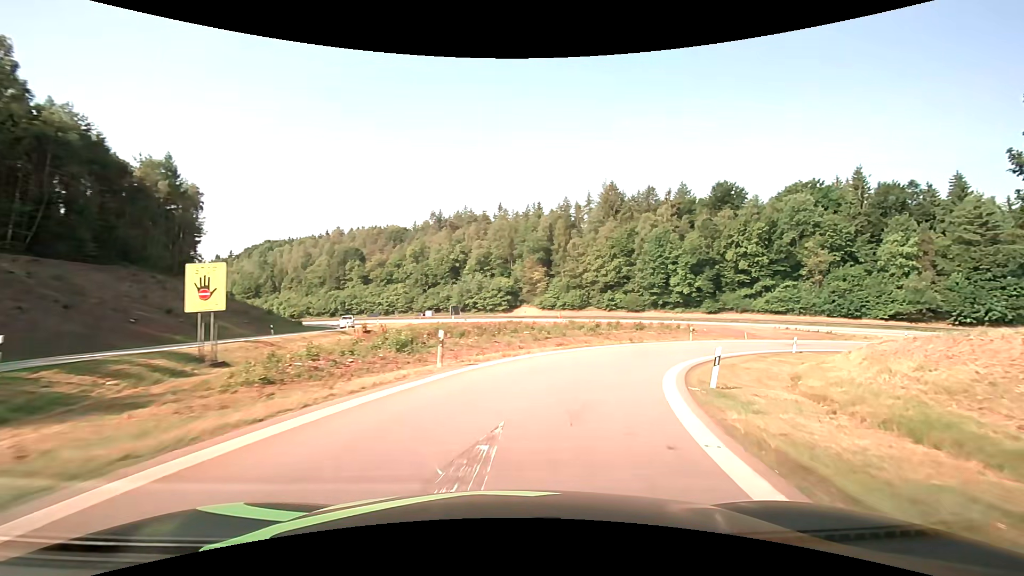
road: motorway_link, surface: asphalt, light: Day
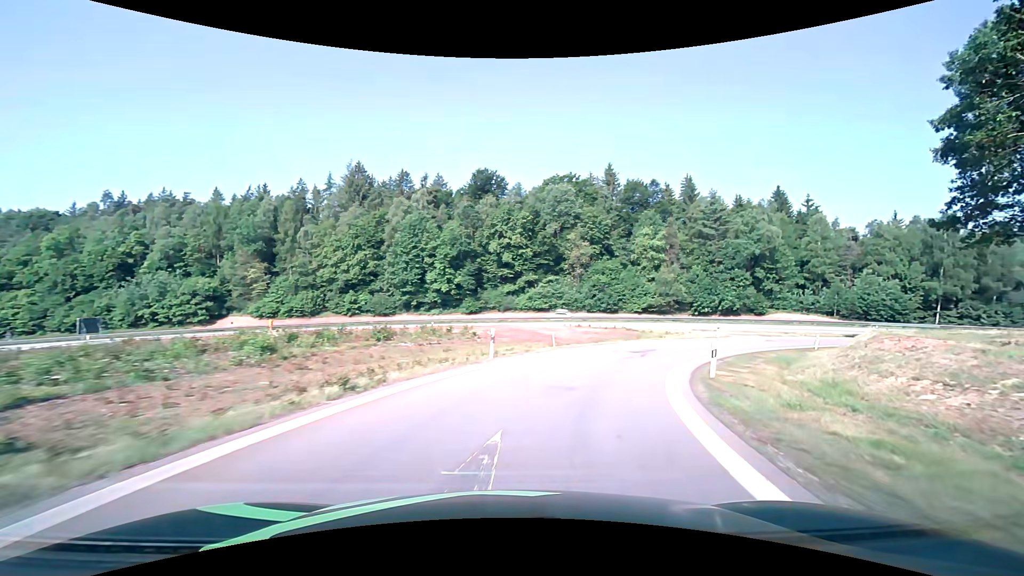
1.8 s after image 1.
(+5.5, +22.3) m; +28°
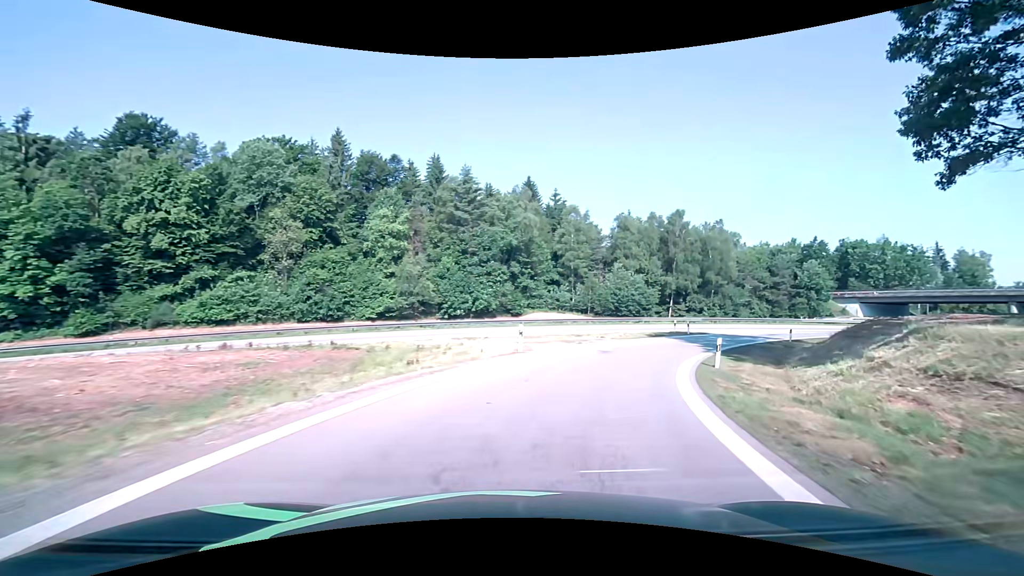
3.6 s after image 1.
(+6.0, +23.1) m; +29°
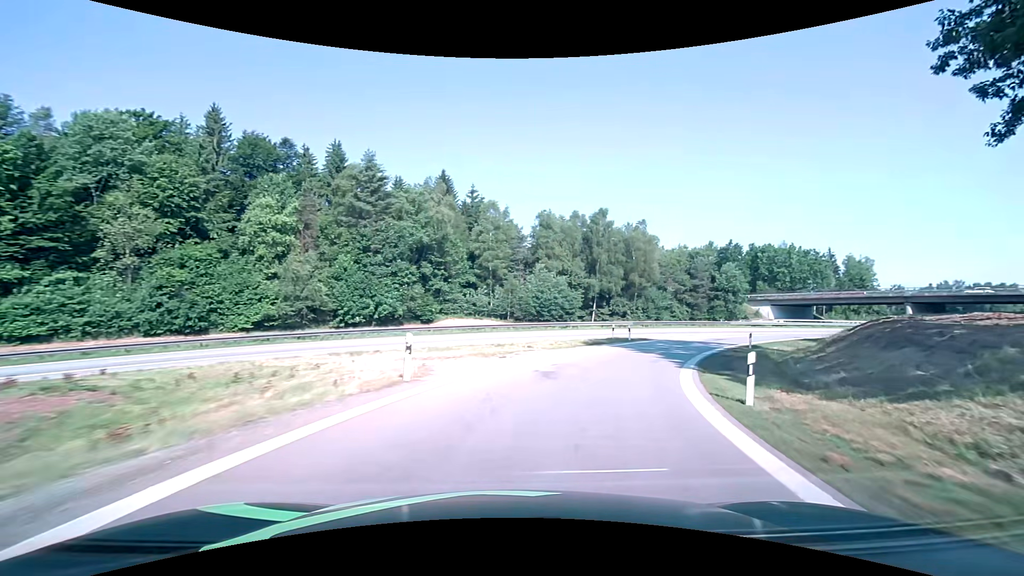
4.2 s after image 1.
(+0.7, +8.2) m; +9°
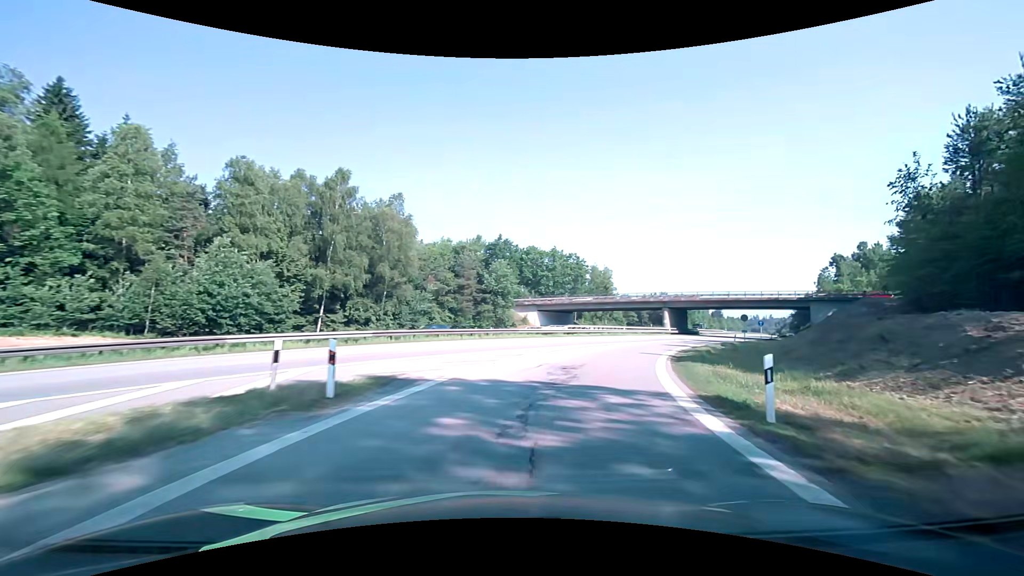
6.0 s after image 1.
(+6.2, +24.2) m; +28°
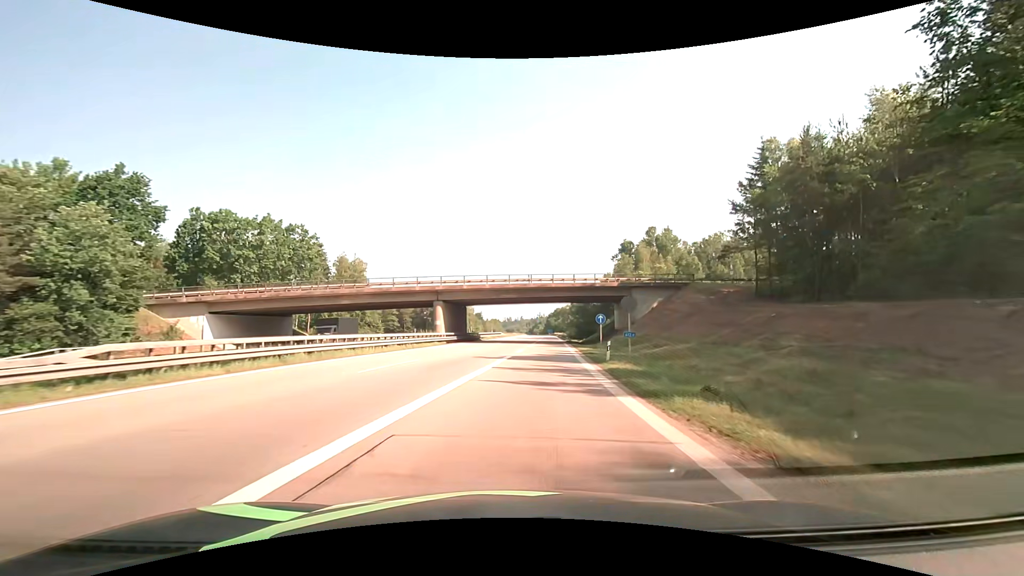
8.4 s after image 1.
(+9.5, +34.8) m; +27°
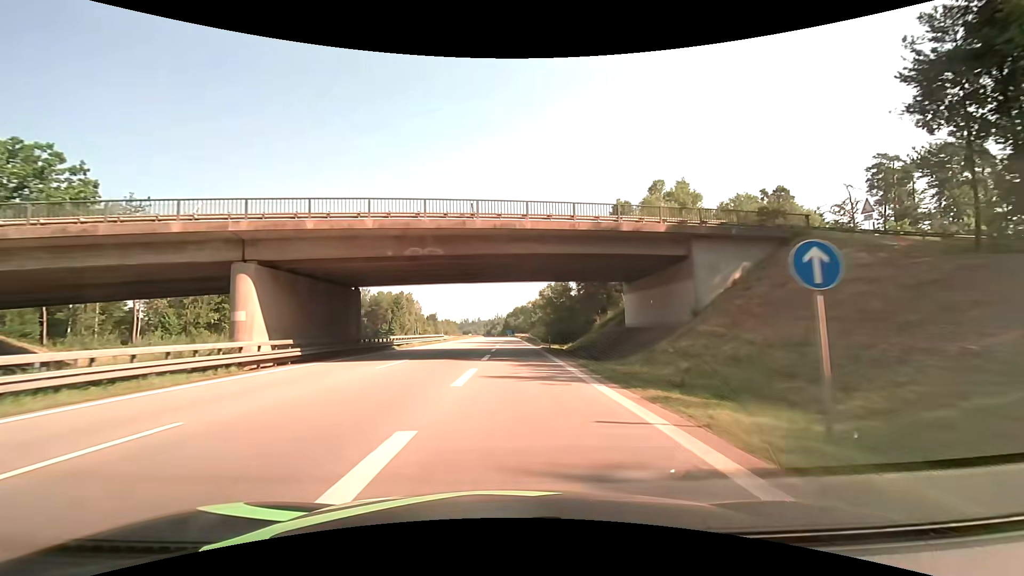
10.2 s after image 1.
(+2.1, +32.5) m; +5°
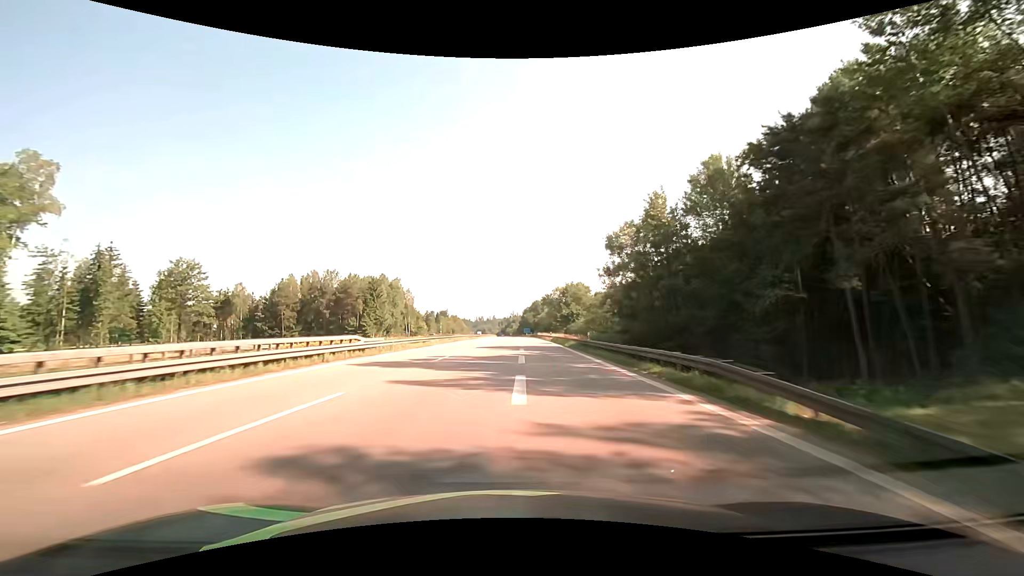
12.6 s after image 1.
(-0.9, +52.3) m; -2°
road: motorway
(0, +10) (0, +20) (0, +30) (0, +40) (0, +50) (0, +60) (0, +70) (0, +80) (+1, +90) (+1, +100) m
